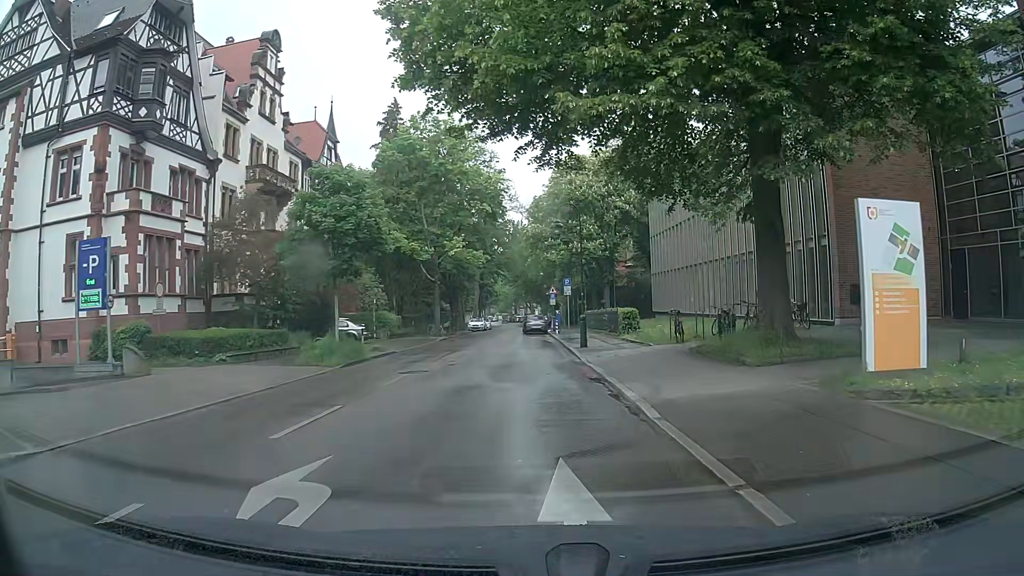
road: unclassified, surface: asphalt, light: Day
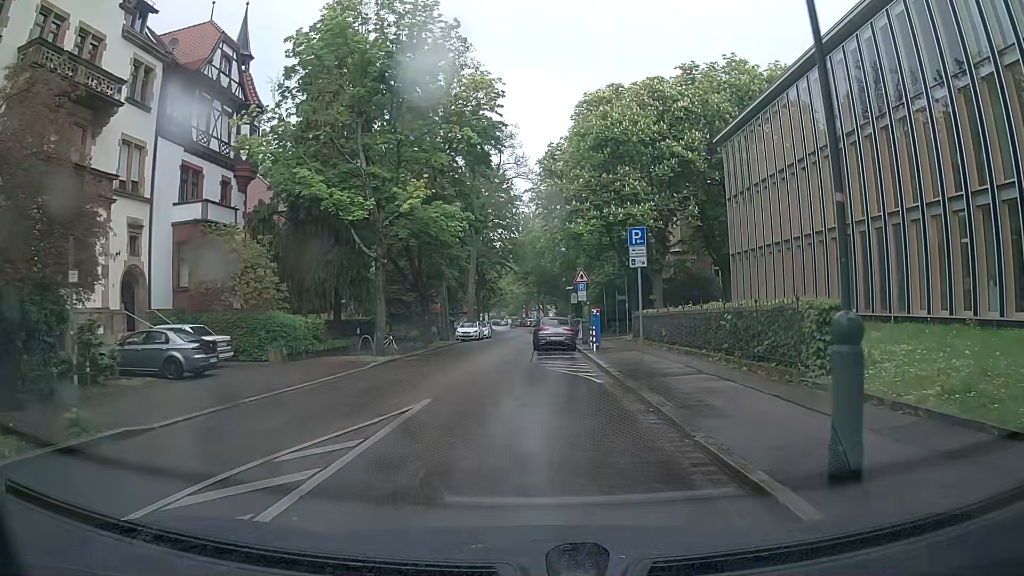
(0.0, +21.6) m; -1°
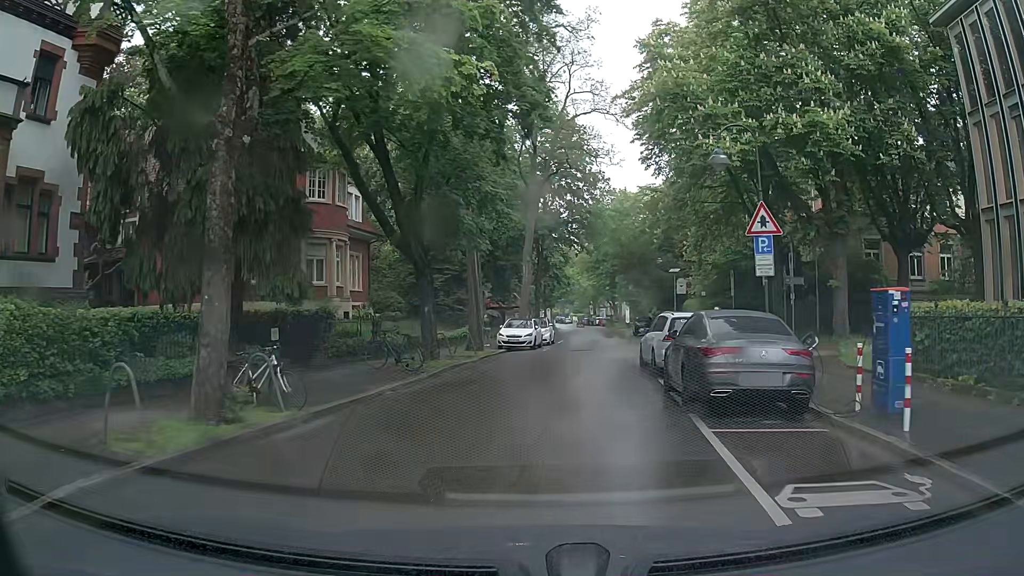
(-0.7, +19.4) m; -3°
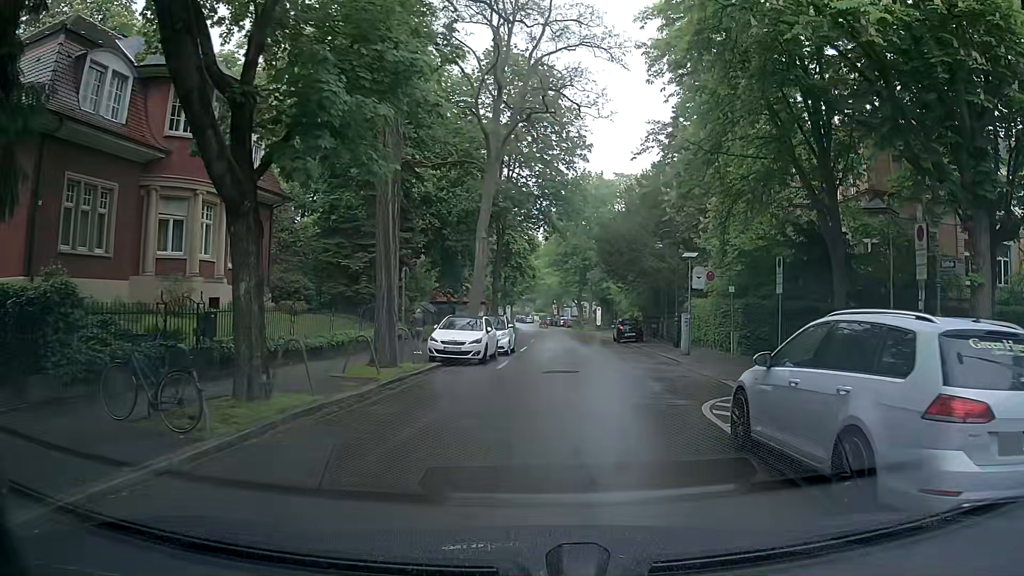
(+0.3, +11.1) m; +3°
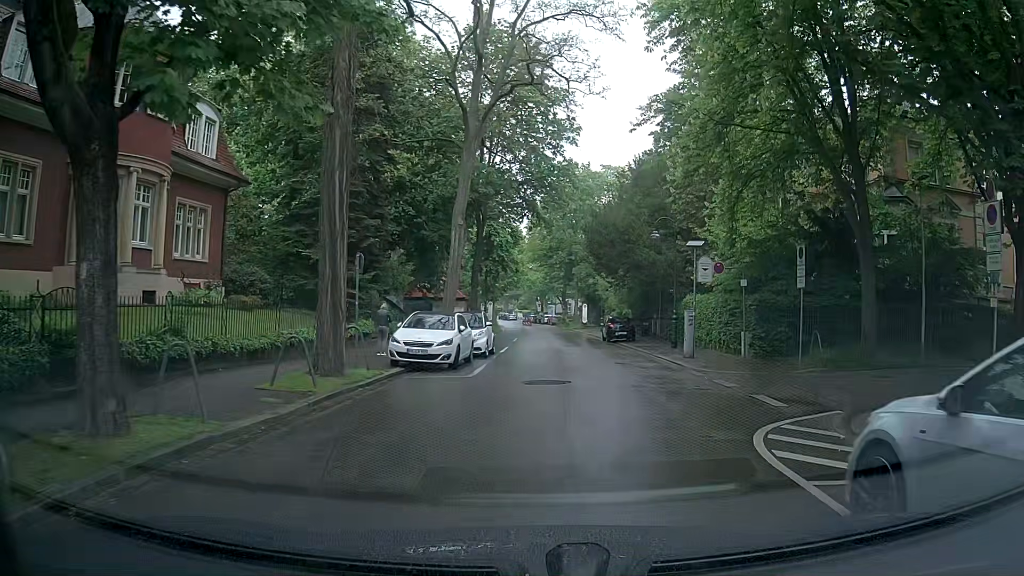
(+0.1, +3.3) m; +2°
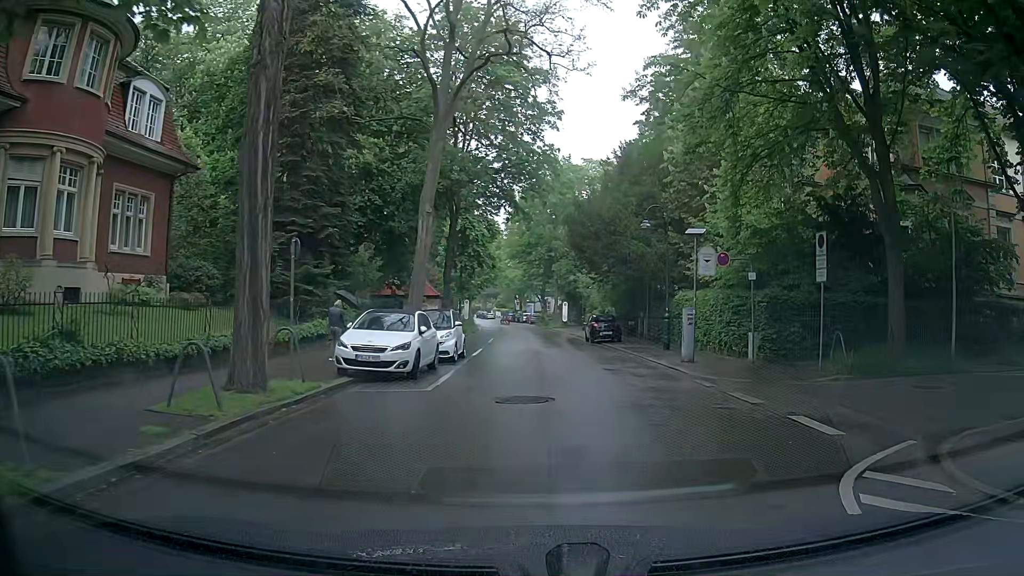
(0.0, +2.9) m; 0°
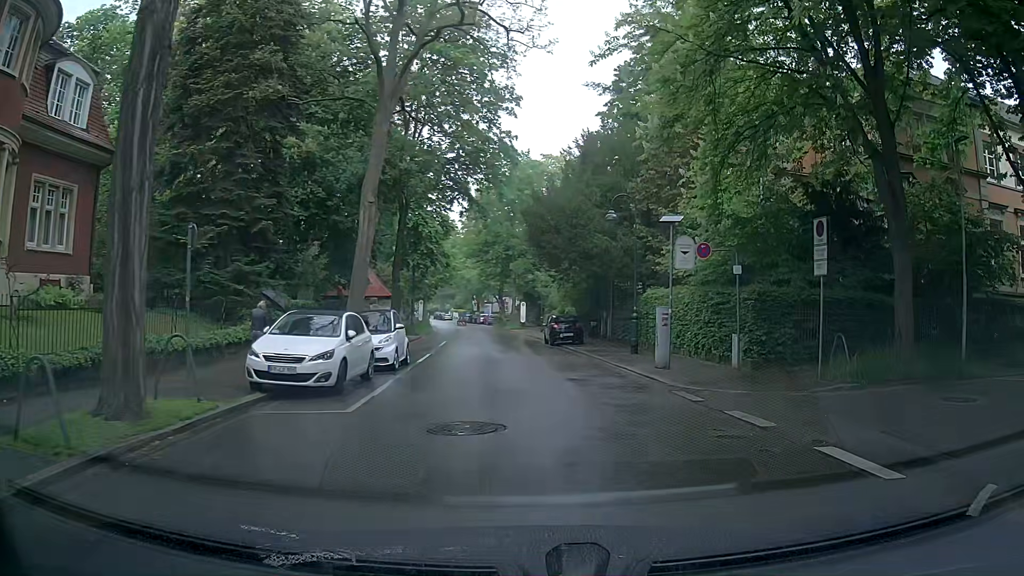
(+0.1, +2.5) m; +4°
